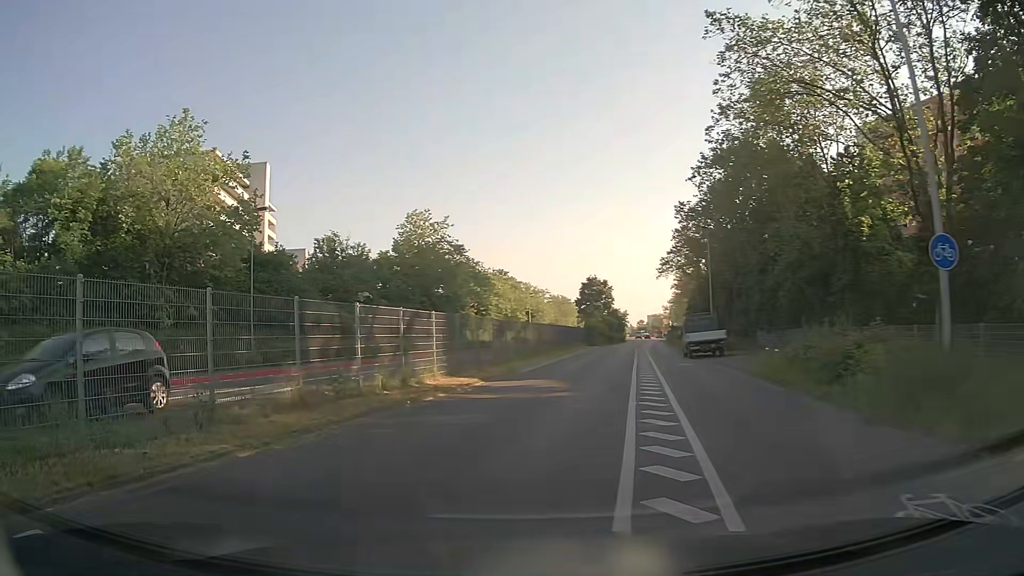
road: secondary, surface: asphalt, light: Day
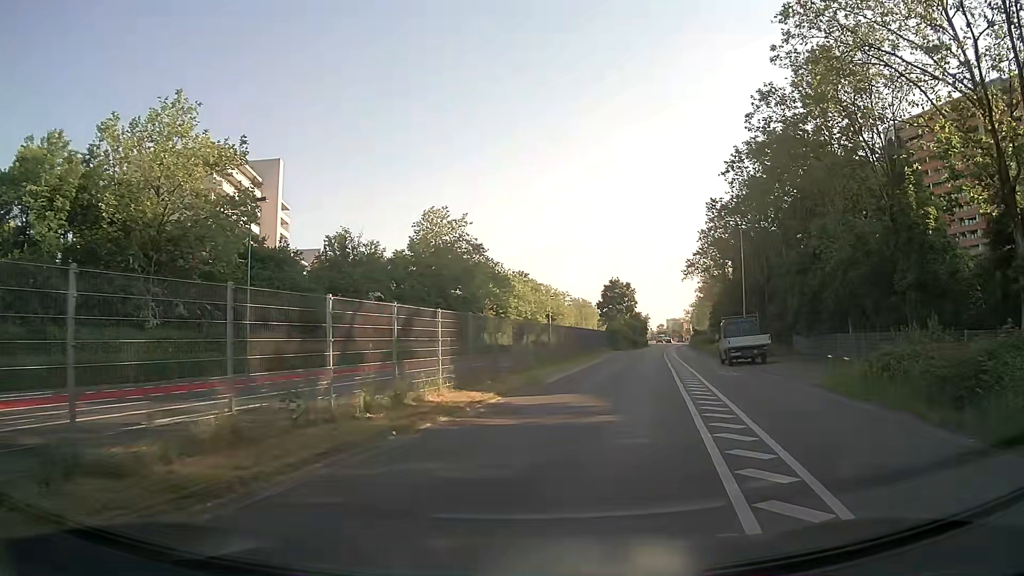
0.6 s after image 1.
(-0.1, +3.8) m; 0°
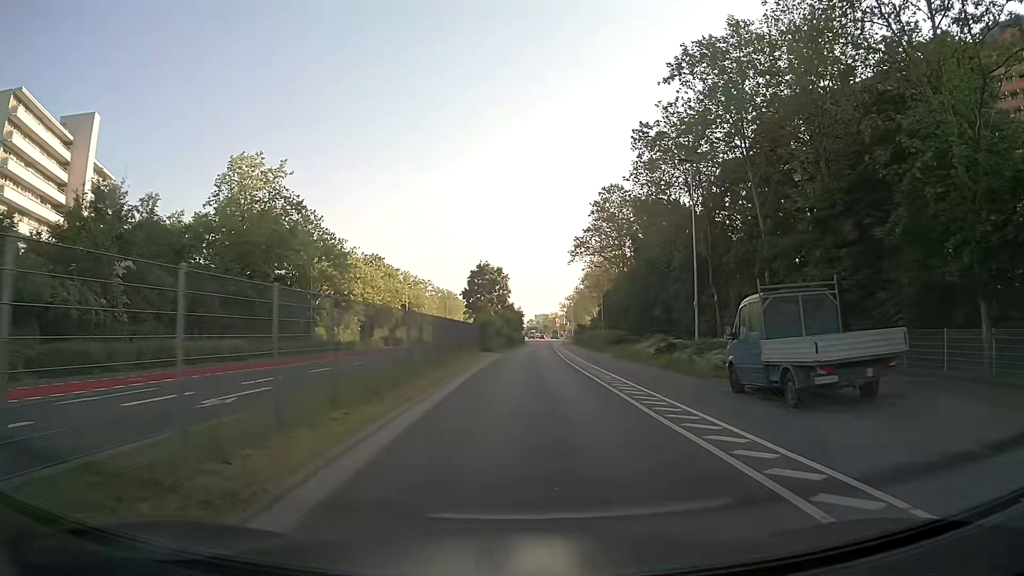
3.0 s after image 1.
(+2.3, +21.7) m; +11°
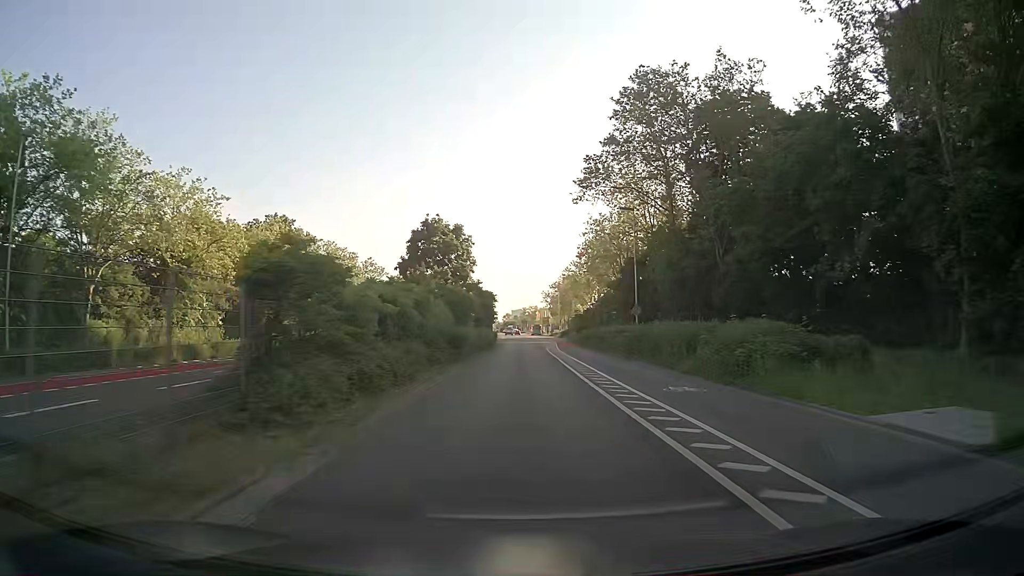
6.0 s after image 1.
(+0.7, +40.1) m; +2°
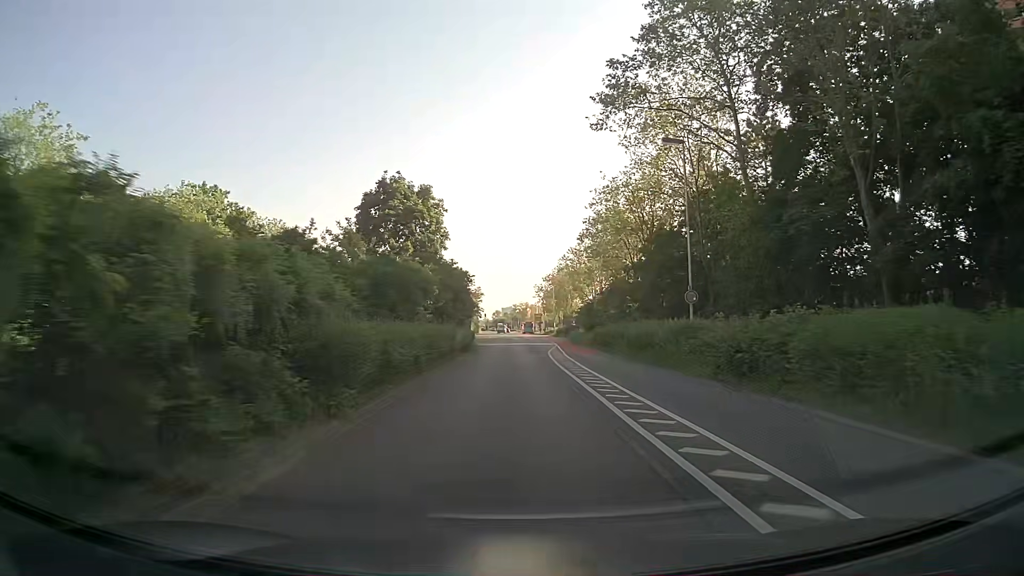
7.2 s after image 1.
(0.0, +18.1) m; 0°
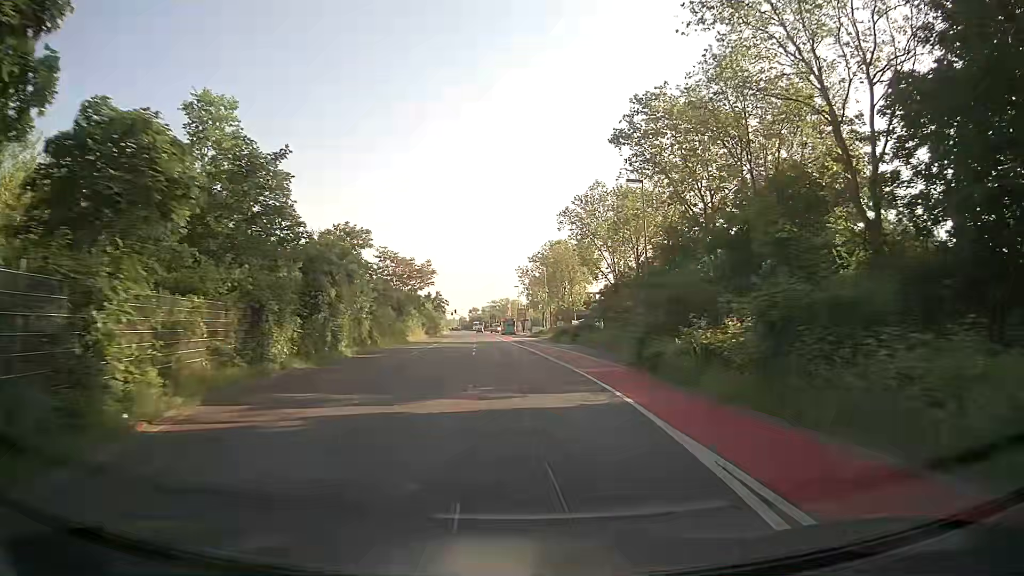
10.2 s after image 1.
(+1.0, +45.3) m; +2°
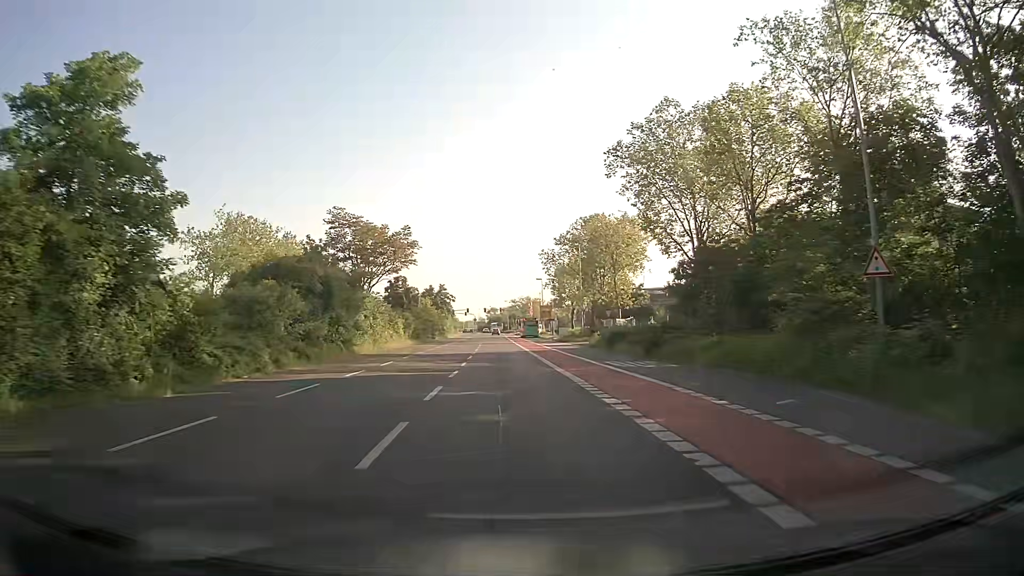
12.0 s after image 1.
(-0.6, +25.8) m; -2°
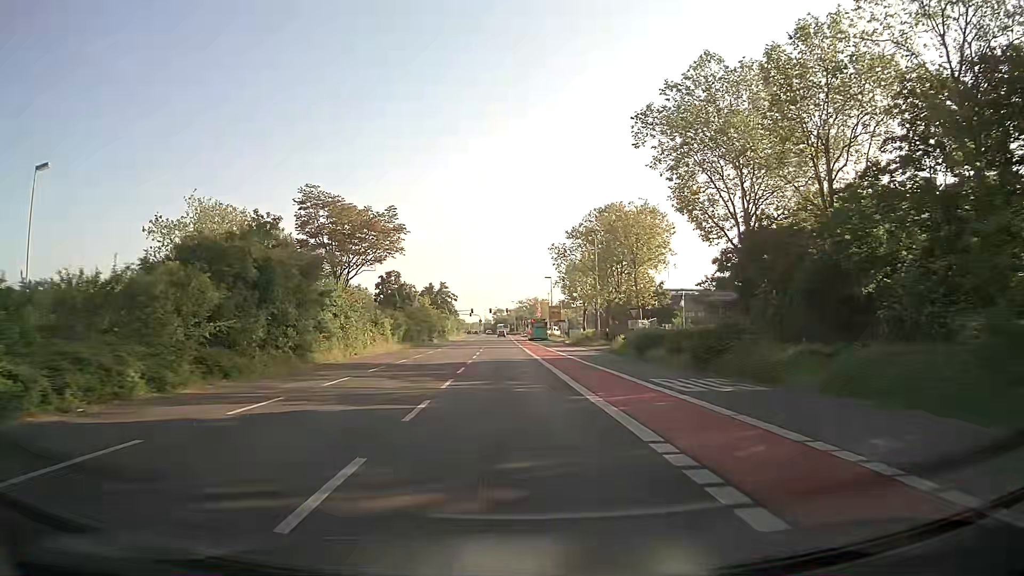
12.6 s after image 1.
(-0.1, +8.4) m; -1°
(0, +10) (0, +20) (0, +30) (-1, +40) (-1, +50) (-1, +60) (-1, +70) (-2, +80) (-2, +90) (-2, +100) m
